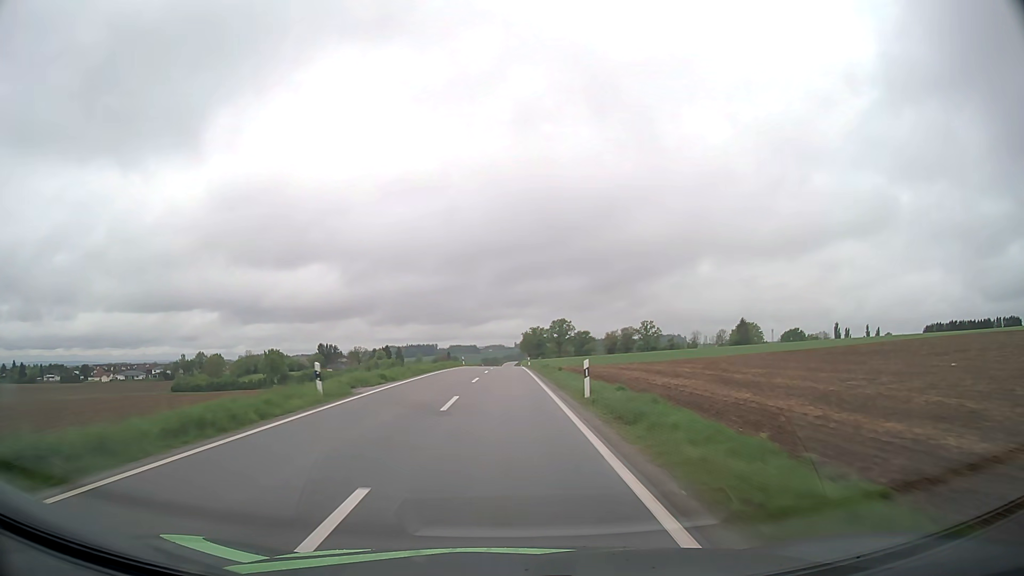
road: tertiary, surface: asphalt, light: Day
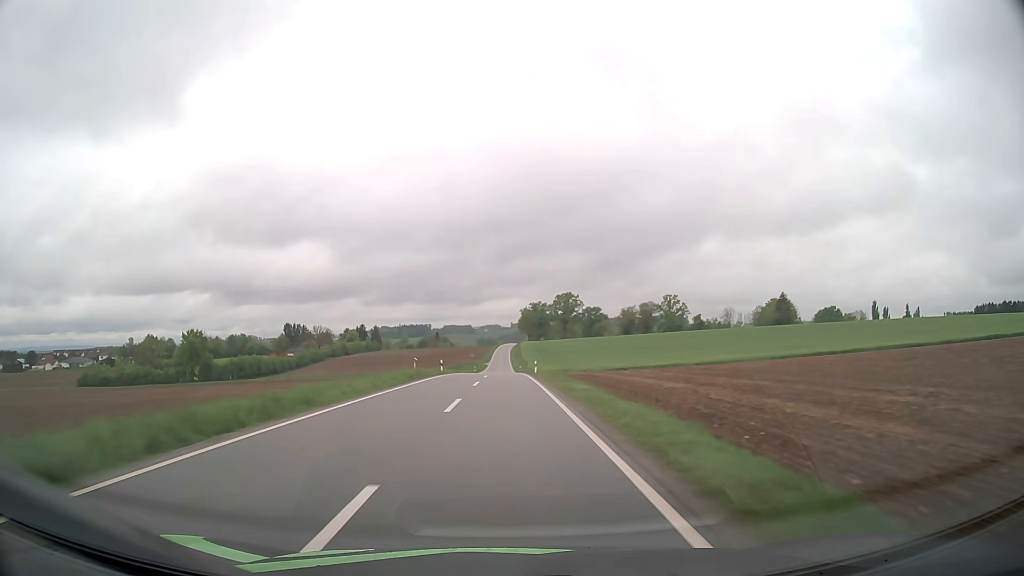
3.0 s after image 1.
(+0.2, +71.5) m; 0°
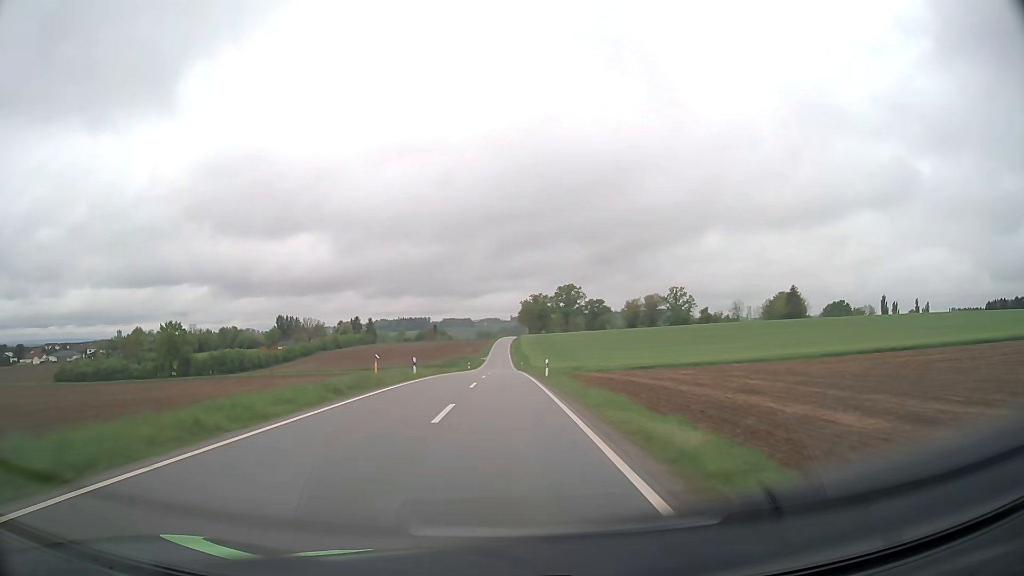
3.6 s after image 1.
(0.0, +14.4) m; 0°
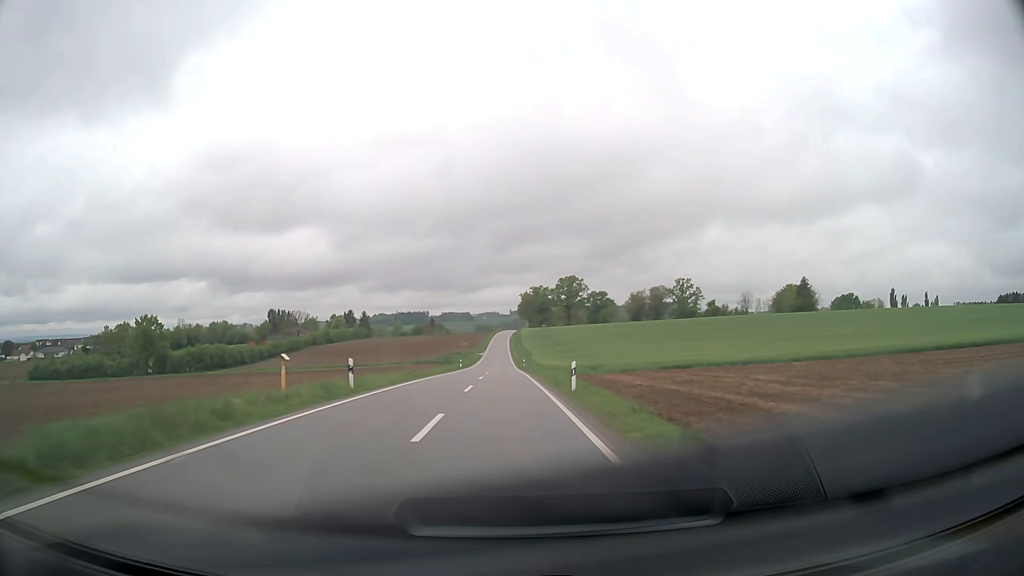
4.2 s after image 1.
(0.0, +14.4) m; 0°
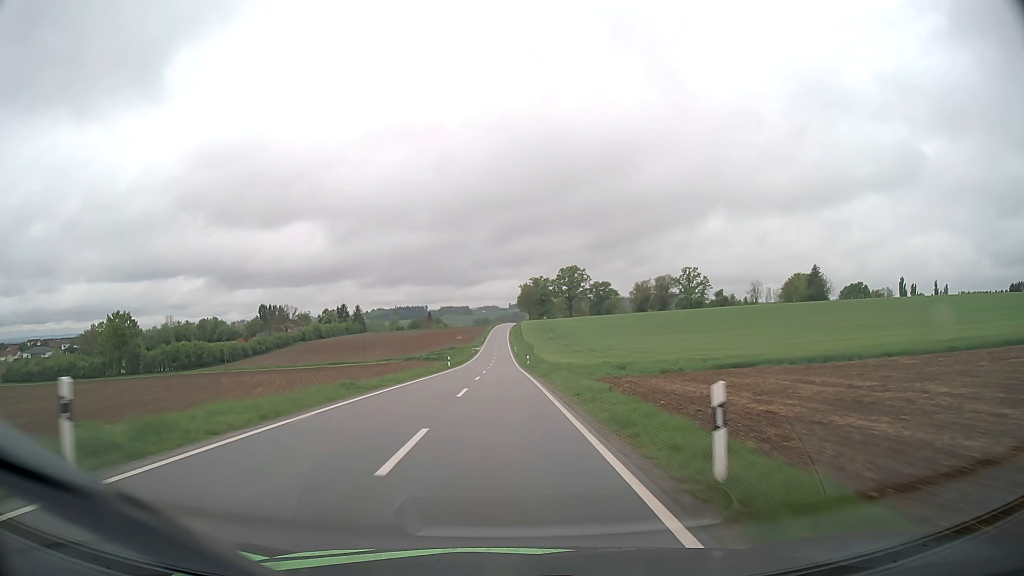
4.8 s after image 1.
(0.0, +14.4) m; 0°
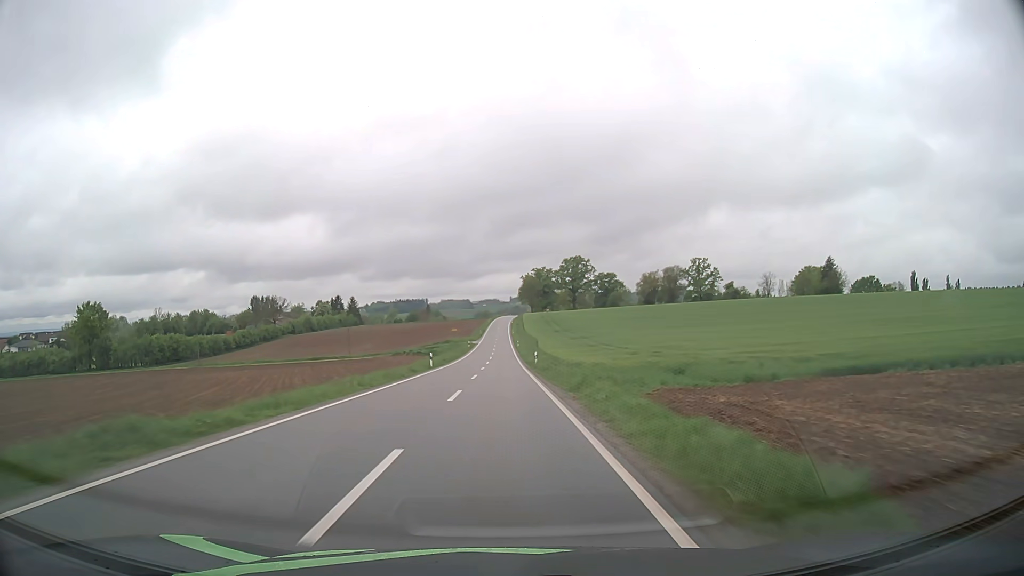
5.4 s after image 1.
(0.0, +14.5) m; 0°
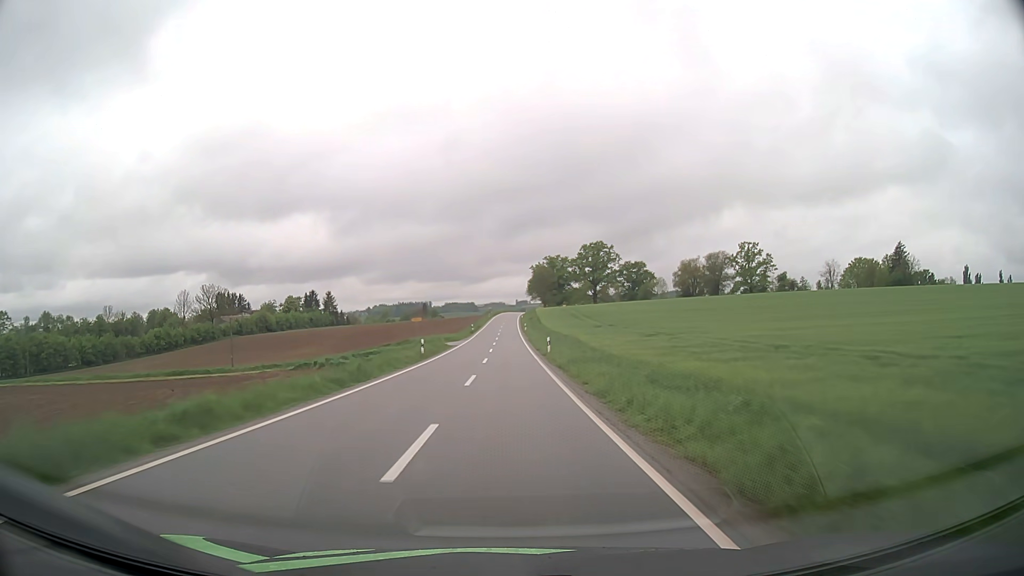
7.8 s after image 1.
(-0.4, +57.7) m; 0°
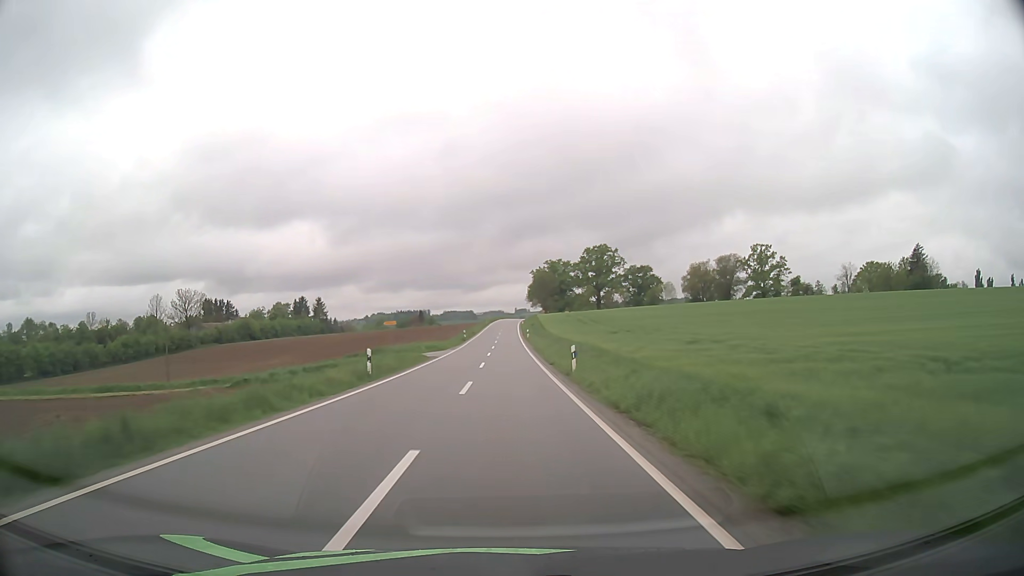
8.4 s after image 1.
(0.0, +14.1) m; 0°
(0, +10) (0, +20) (0, +30) (0, +40) (0, +50) (0, +60) (0, +70) (0, +80) (0, +90) (+1, +100) m
